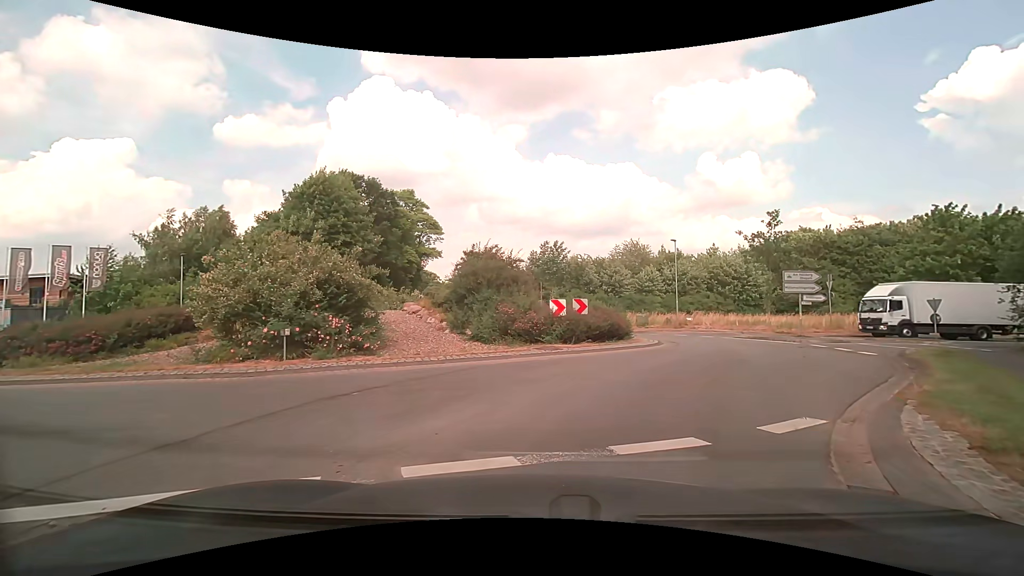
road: secondary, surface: asphalt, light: Day
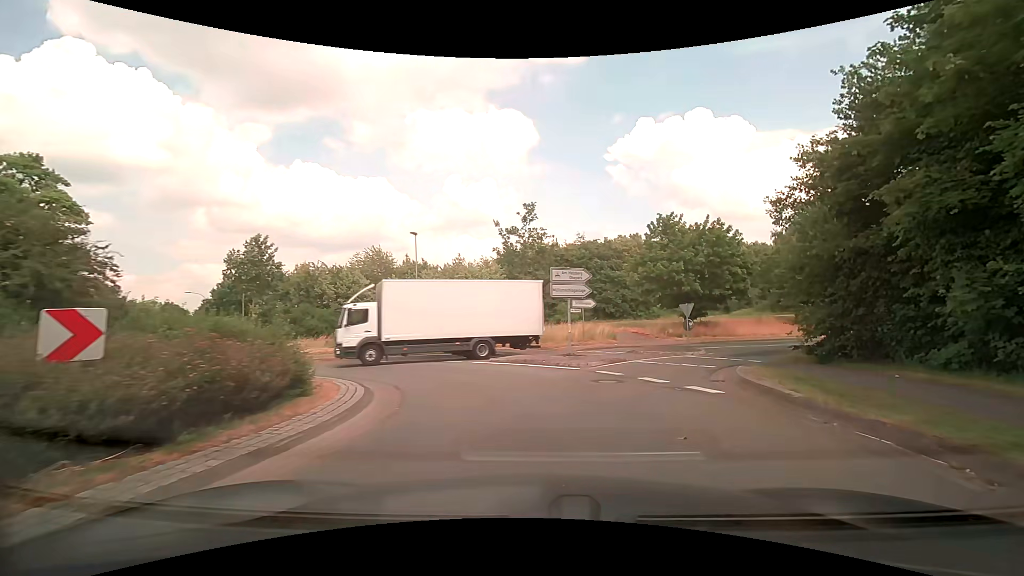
(+2.5, +10.7) m; +28°
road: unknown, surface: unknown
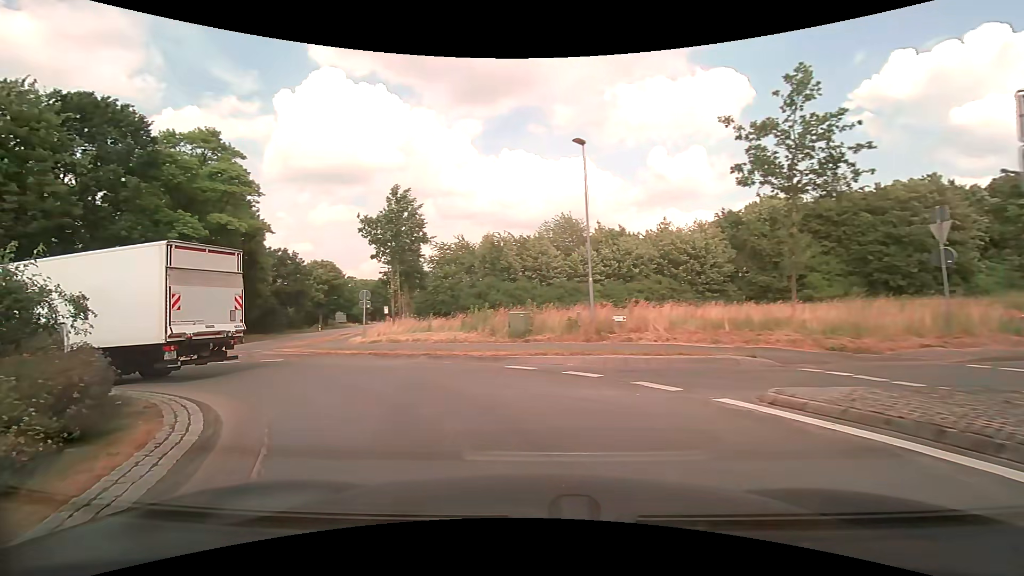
(-1.1, +12.9) m; -22°
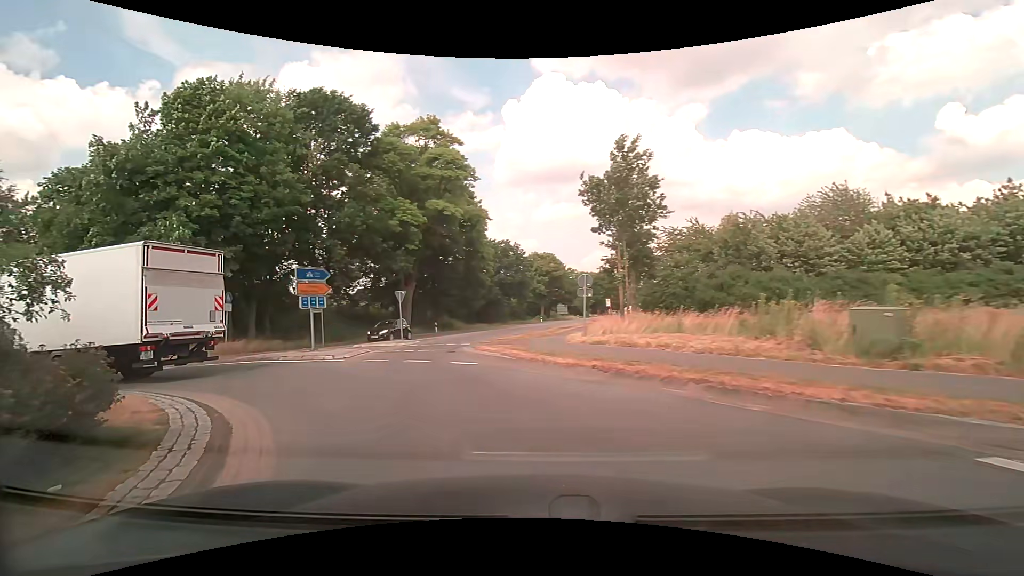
(-1.5, +7.0) m; -24°
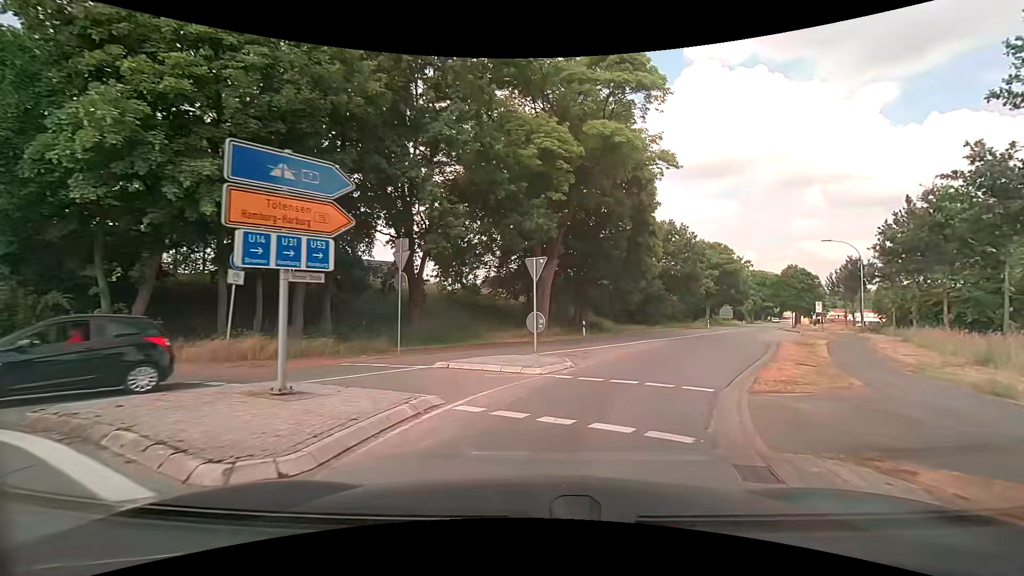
(-3.8, +15.0) m; -17°
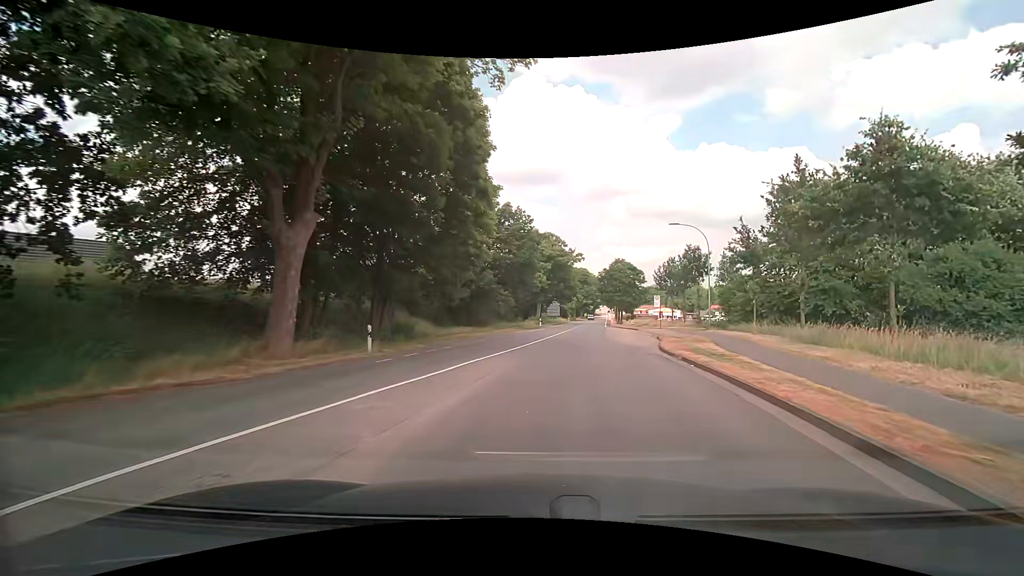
(+2.5, +13.7) m; +20°
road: secondary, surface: asphalt
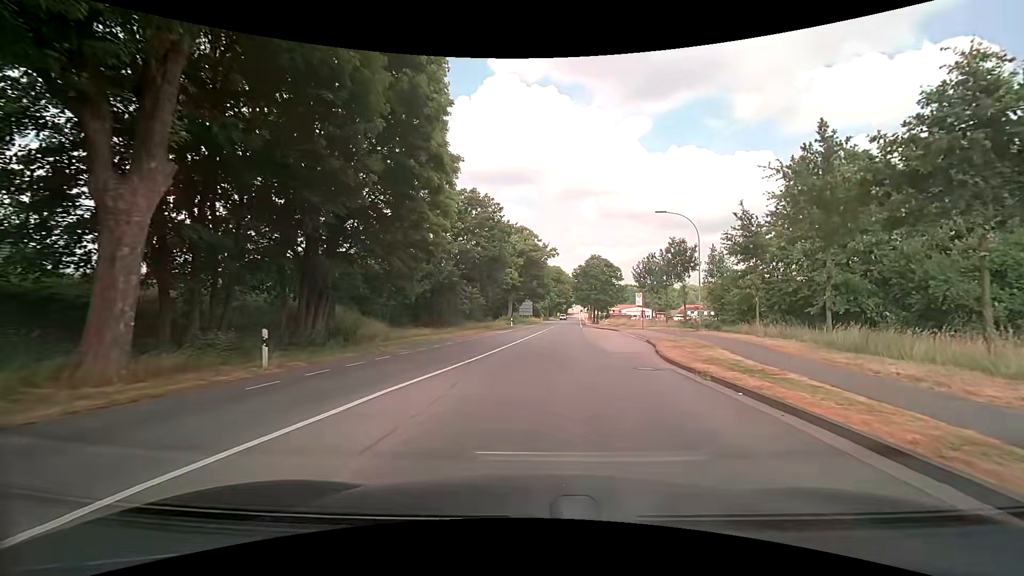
(+0.2, +5.4) m; +3°
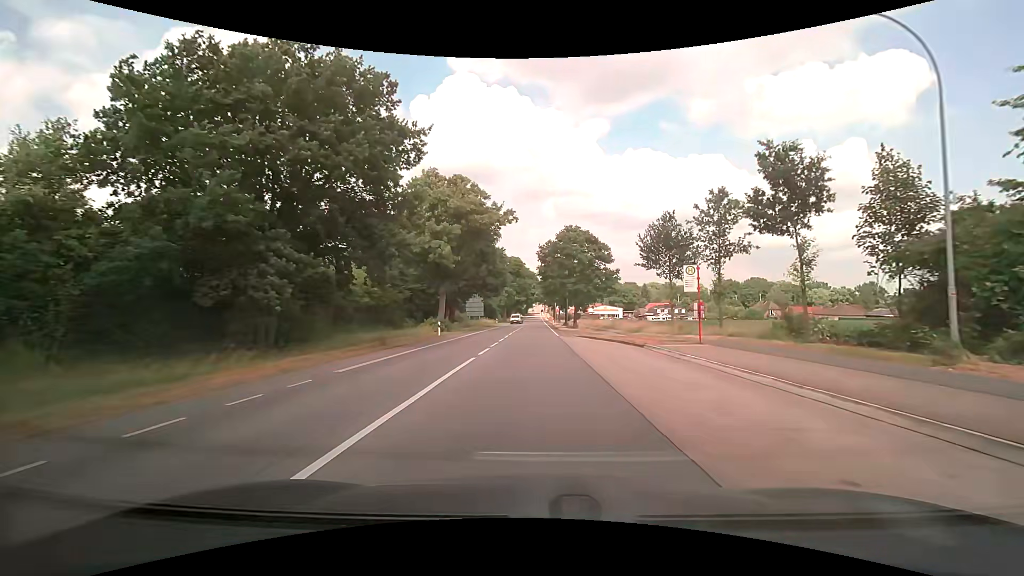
(+1.1, +26.1) m; +5°
(0, +10) (0, +20) (0, +30) (0, +40) (0, +50) (0, +60) (0, +70) (0, +80) (0, +90) (+1, +100) m
